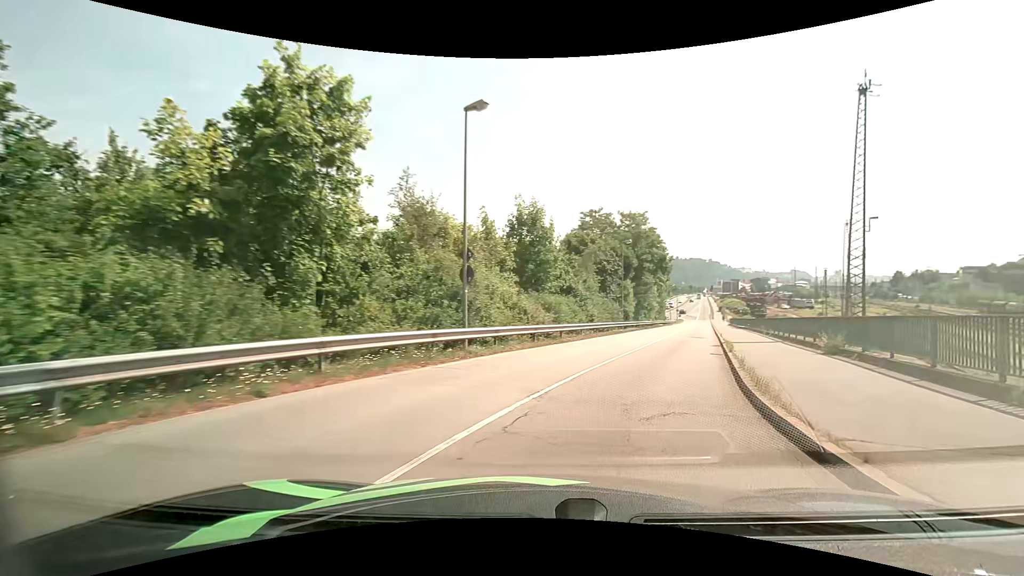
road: unclassified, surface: asphalt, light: Day
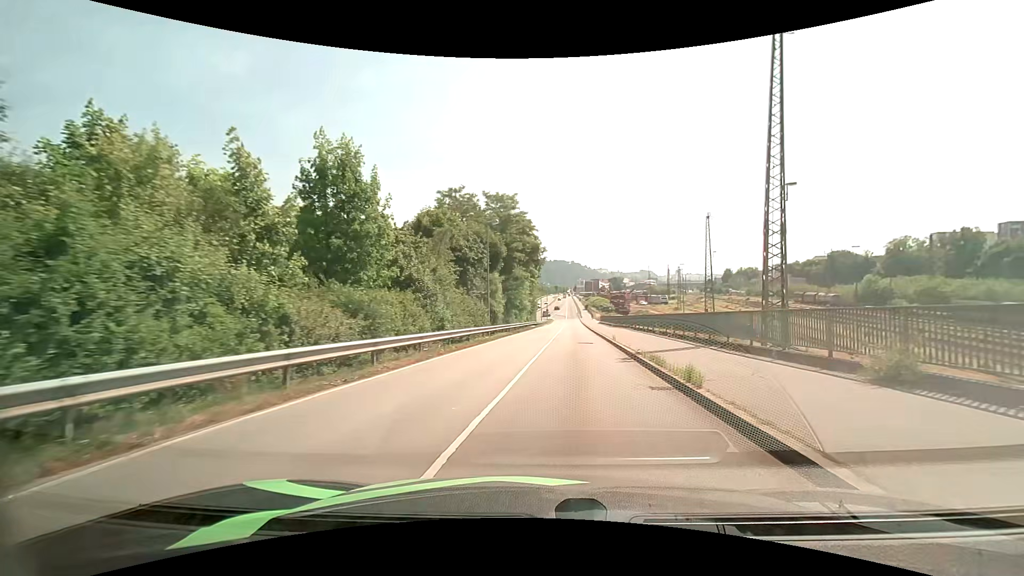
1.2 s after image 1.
(+1.6, +10.9) m; +15°
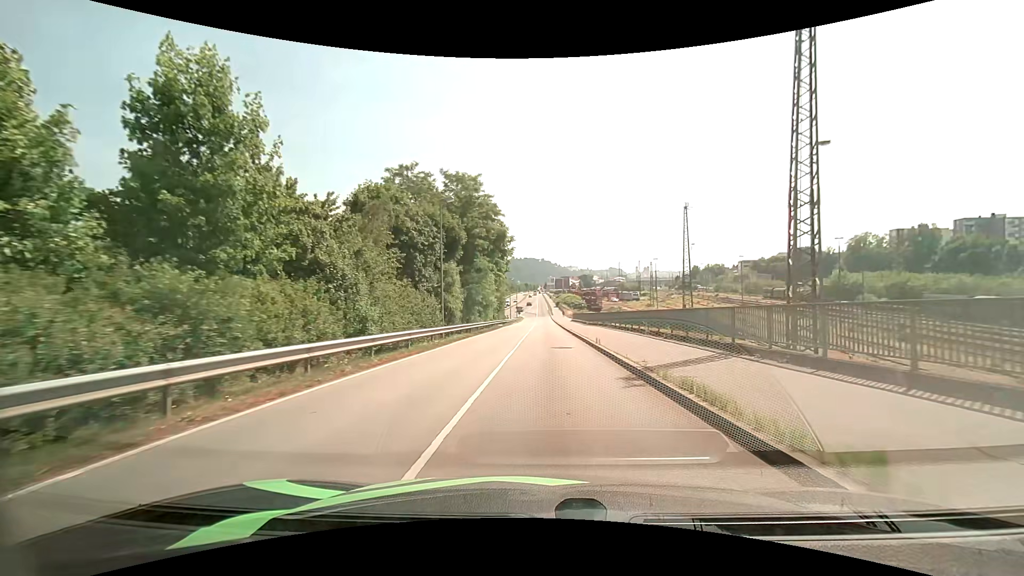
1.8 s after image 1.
(+0.2, +6.2) m; +3°
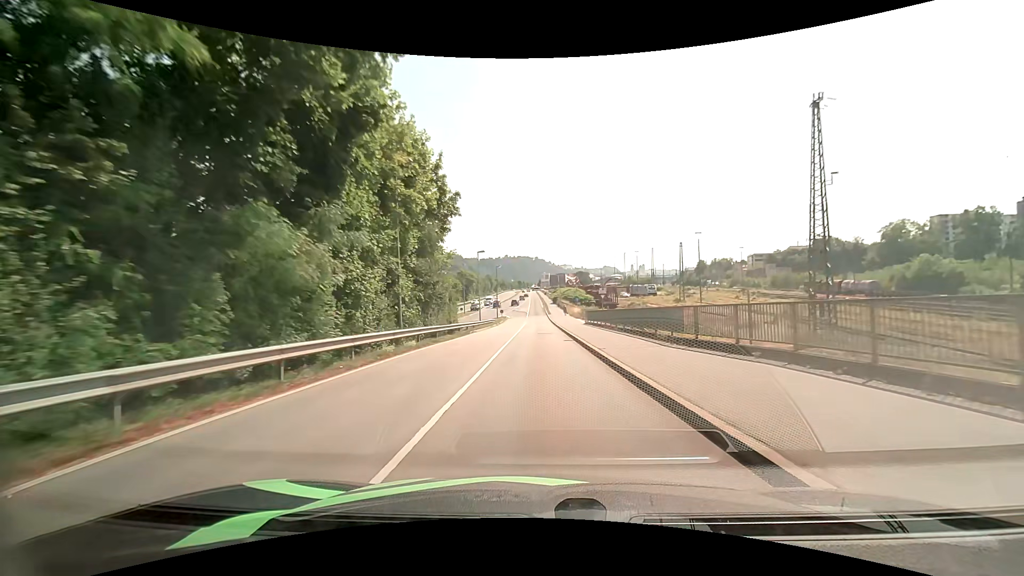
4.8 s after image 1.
(+0.6, +37.1) m; +1°
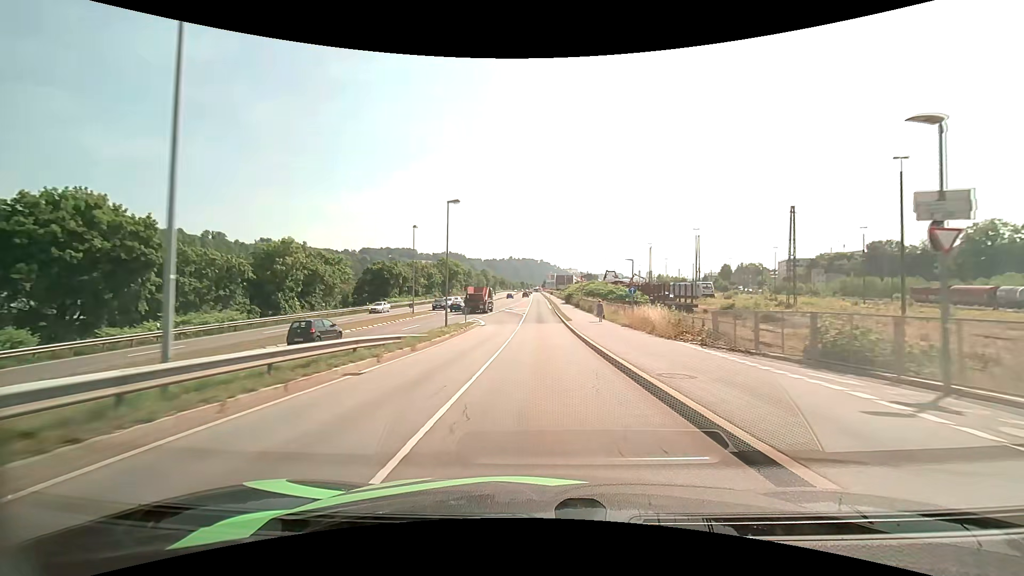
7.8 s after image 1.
(-0.3, +44.4) m; -1°
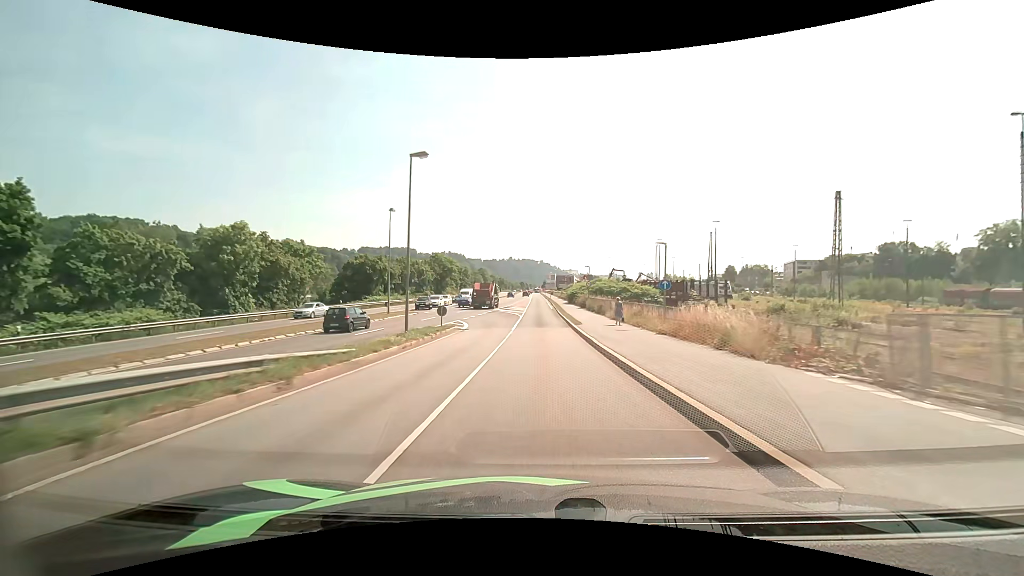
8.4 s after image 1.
(0.0, +9.3) m; 0°
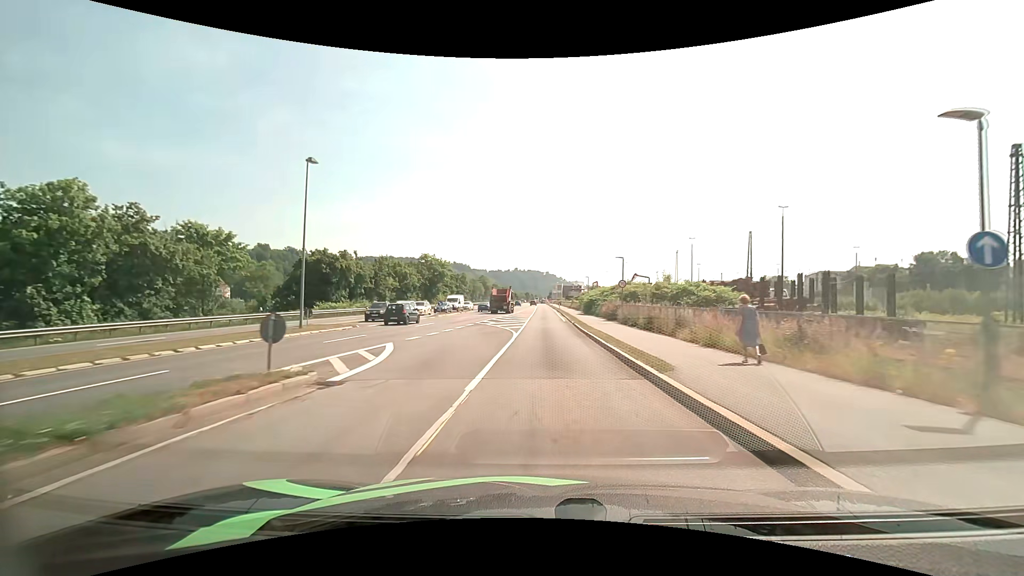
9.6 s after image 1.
(-0.1, +18.9) m; -1°
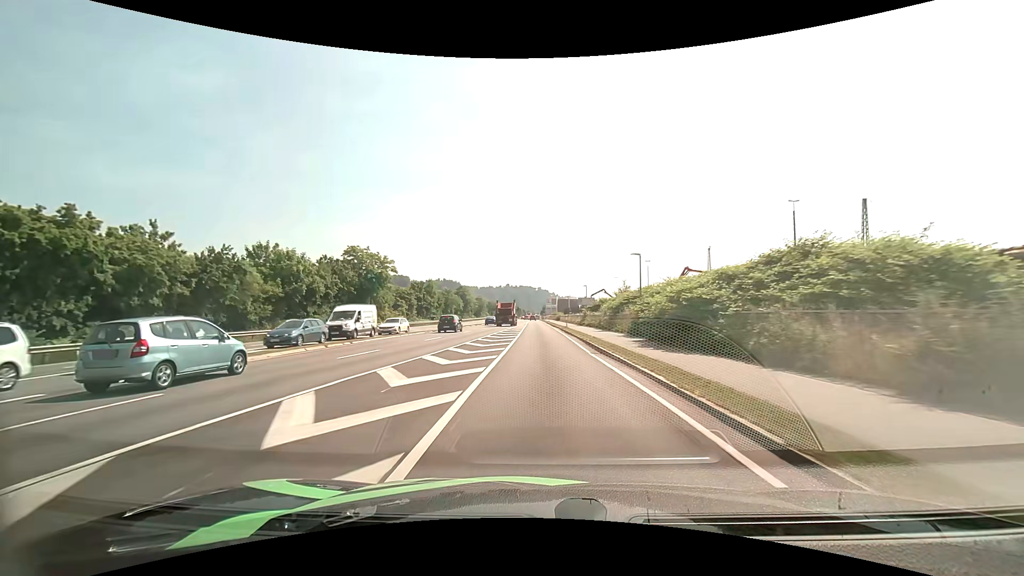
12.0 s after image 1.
(+0.2, +39.0) m; +1°
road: primary
(0, +10) (0, +20) (0, +30) (0, +40) (0, +50) (0, +60) (0, +70) (0, +80) (-1, +90) (-1, +100) m
